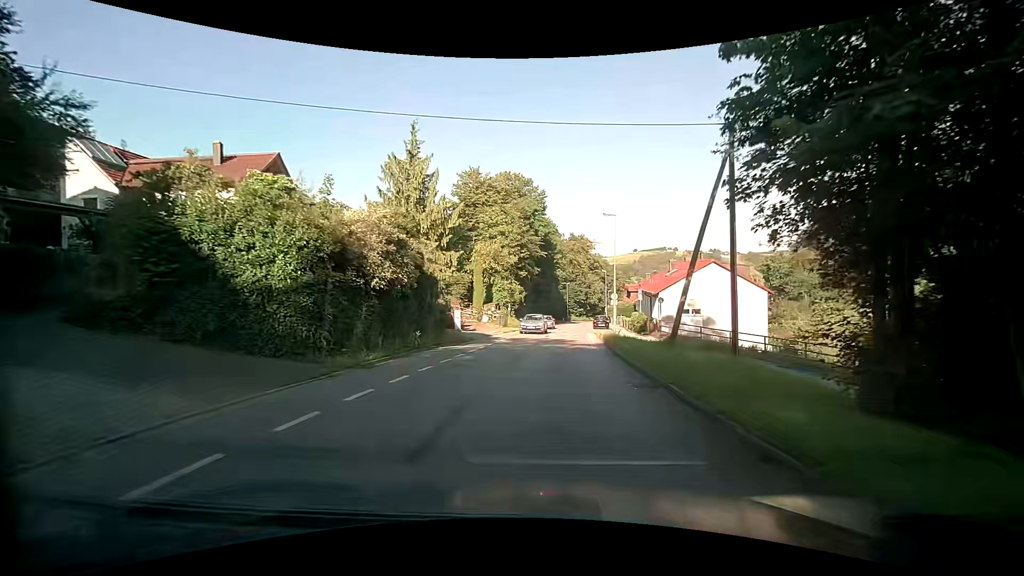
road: tertiary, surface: asphalt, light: Day
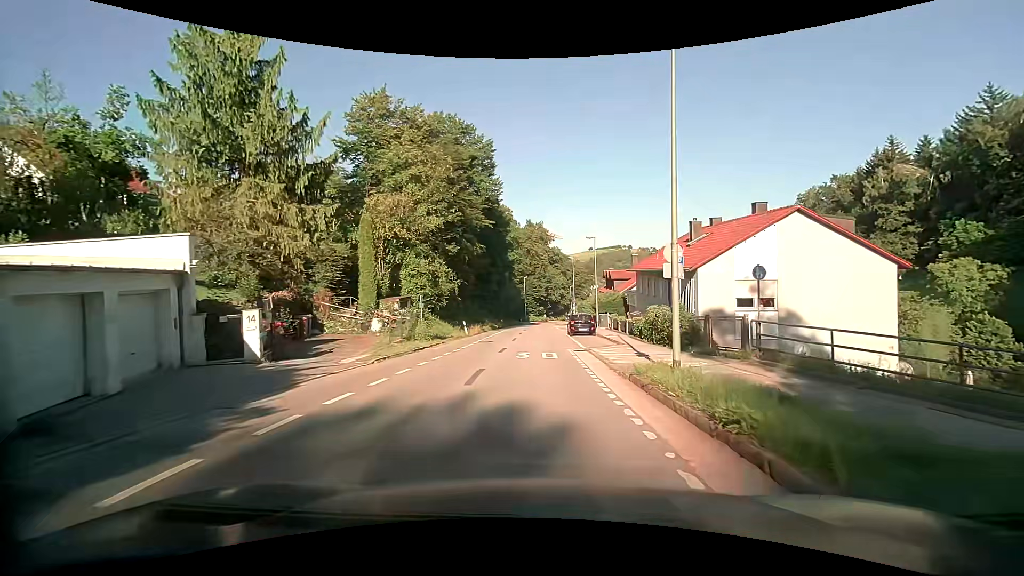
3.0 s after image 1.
(+1.4, +21.7) m; +6°
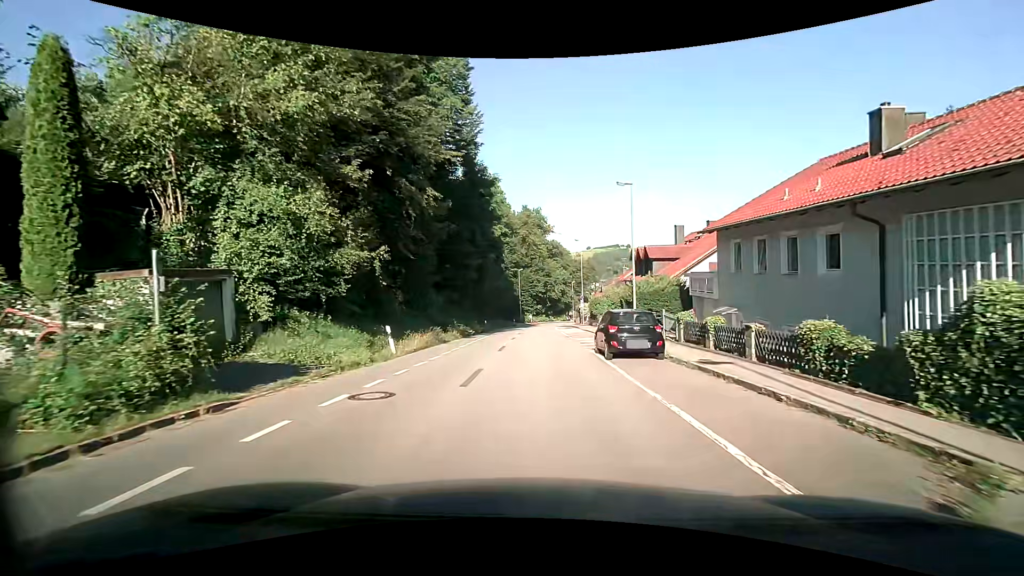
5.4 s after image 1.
(-0.1, +18.1) m; 0°
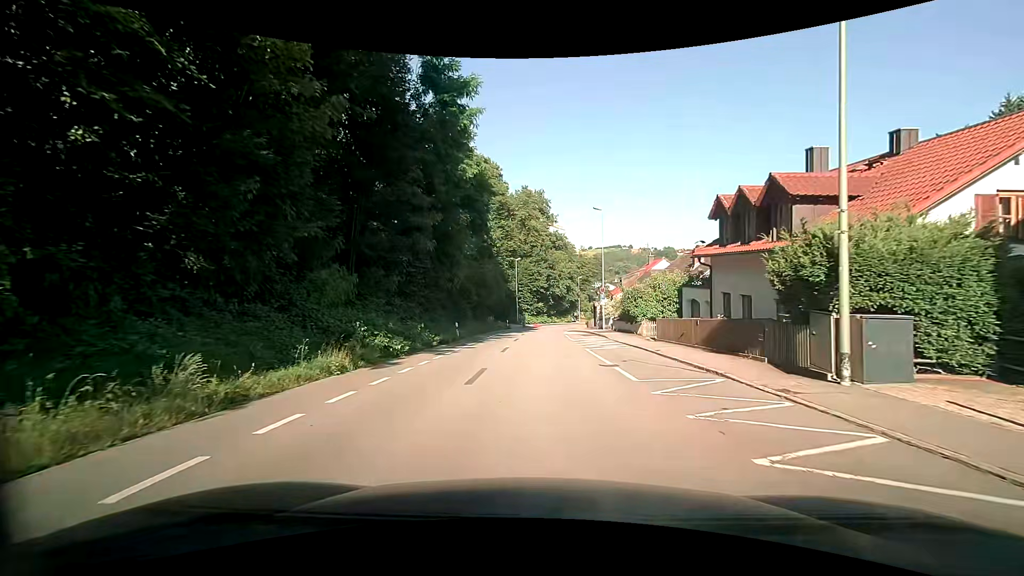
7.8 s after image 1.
(0.0, +17.7) m; 0°
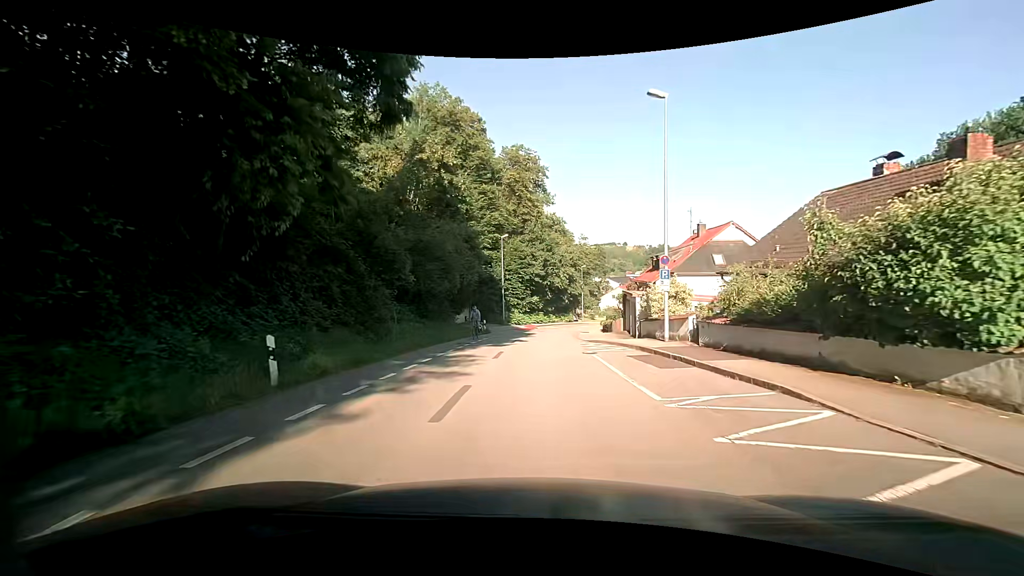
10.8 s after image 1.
(0.0, +21.2) m; 0°
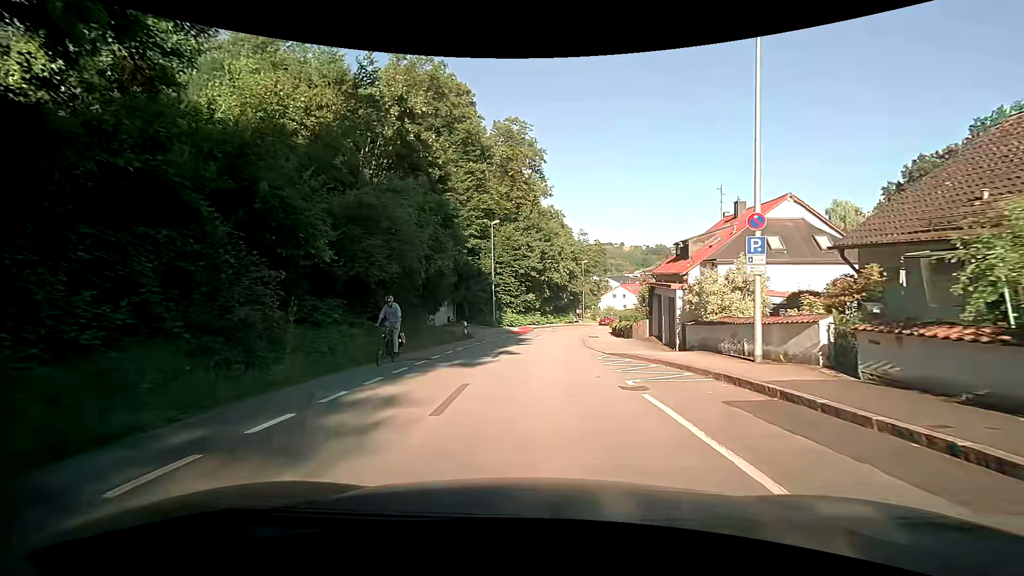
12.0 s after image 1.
(+0.1, +8.7) m; +1°
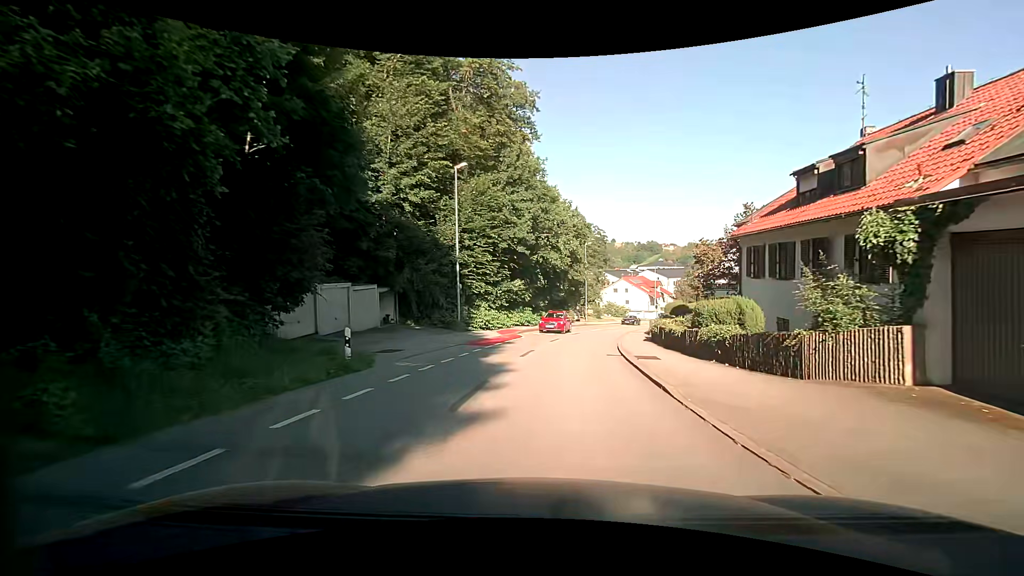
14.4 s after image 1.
(+0.2, +17.8) m; +1°
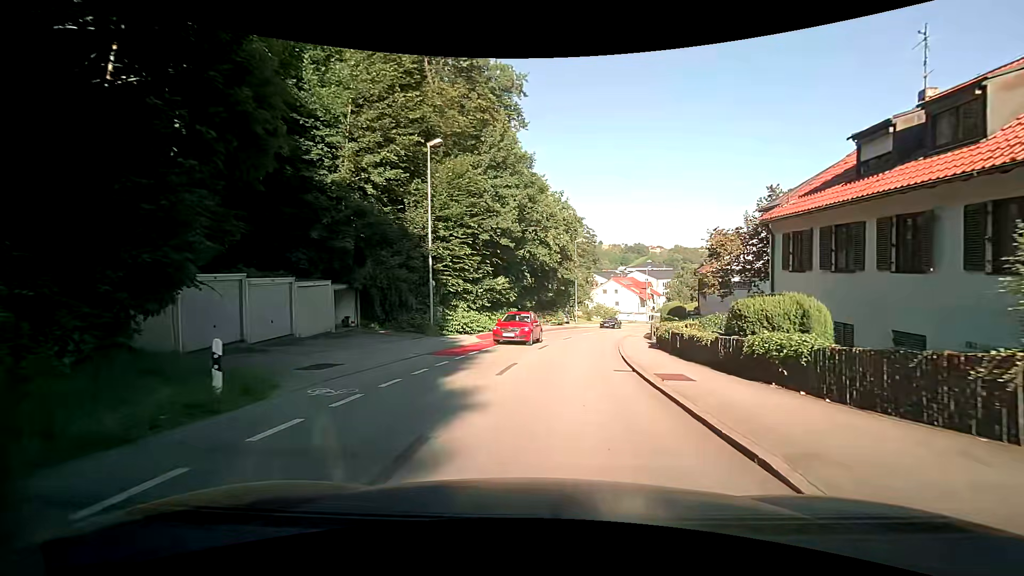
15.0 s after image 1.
(+0.1, +4.4) m; +2°
(0, +10) (+1, +20) (+3, +30) (+5, +40) (+8, +49) (+11, +59) (+15, +68) (+19, +77) (+24, +85) (+30, +94) m
